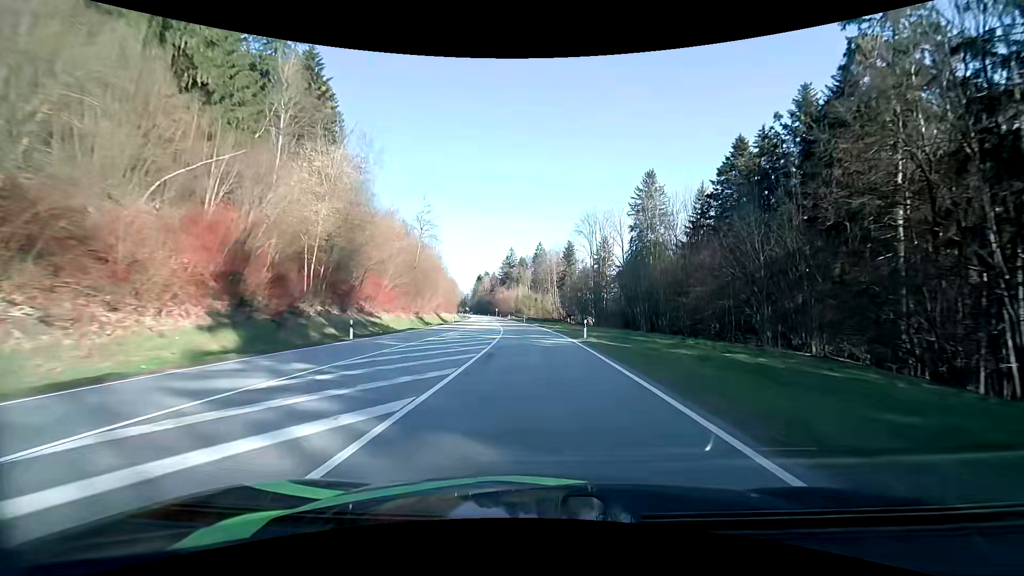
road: primary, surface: asphalt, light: Day
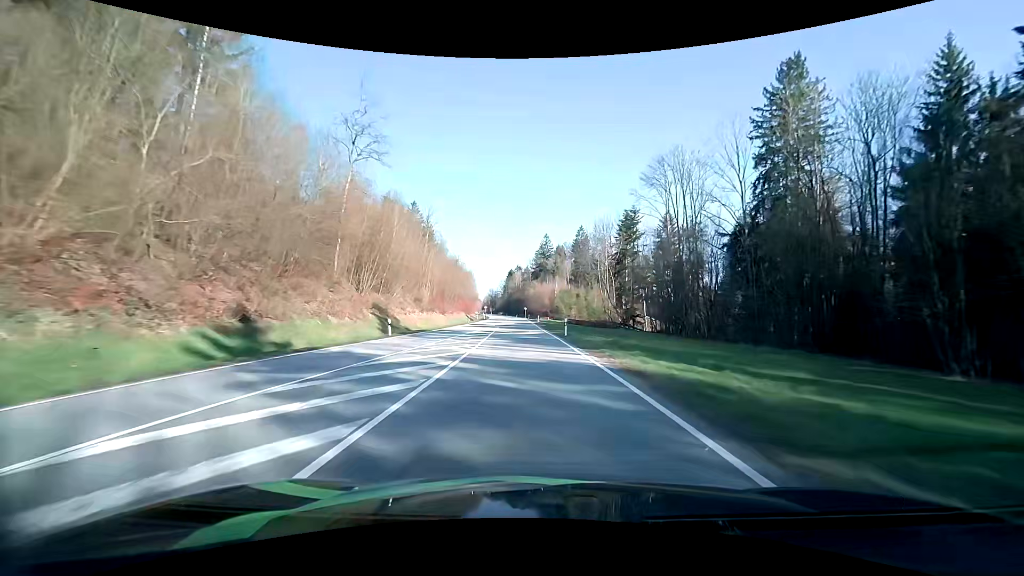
(-1.3, +46.4) m; -4°
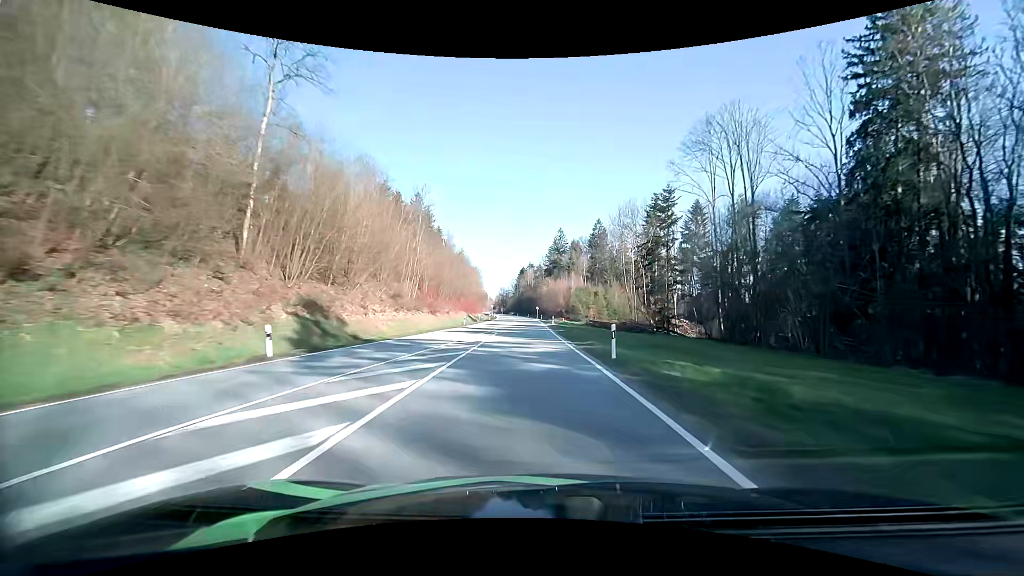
(-0.2, +15.5) m; -2°
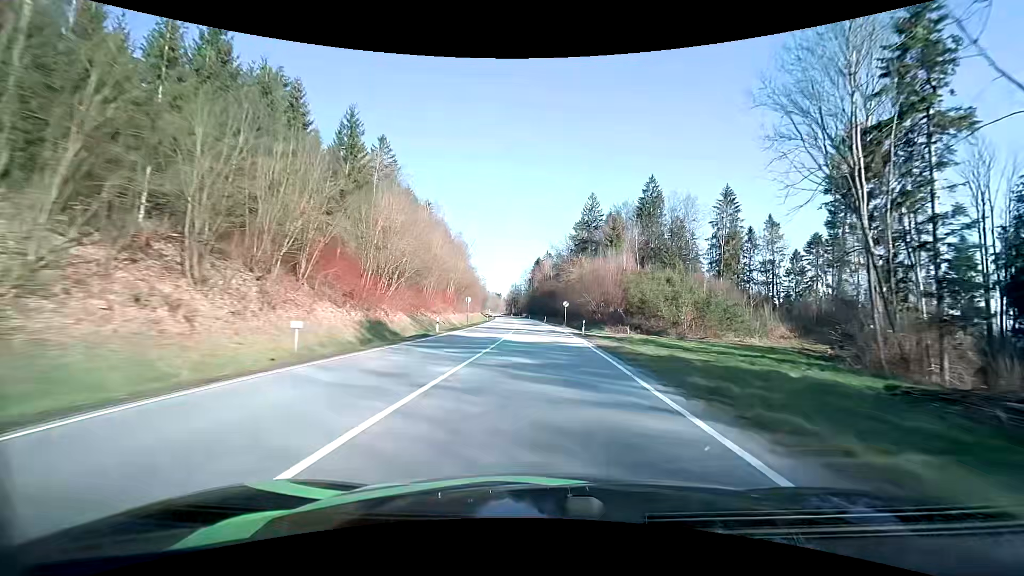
(-1.1, +62.5) m; -2°
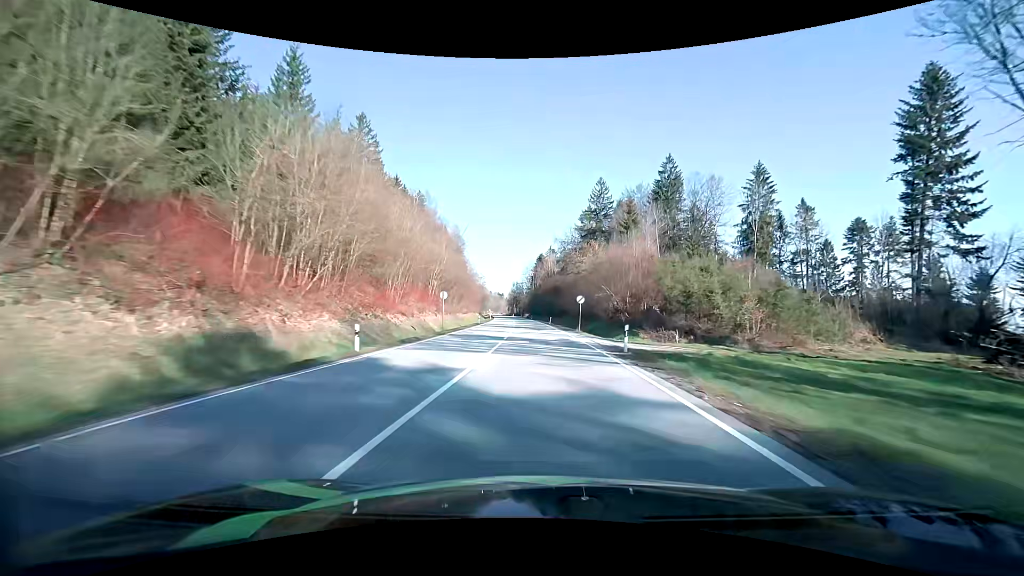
(0.0, +15.7) m; 0°
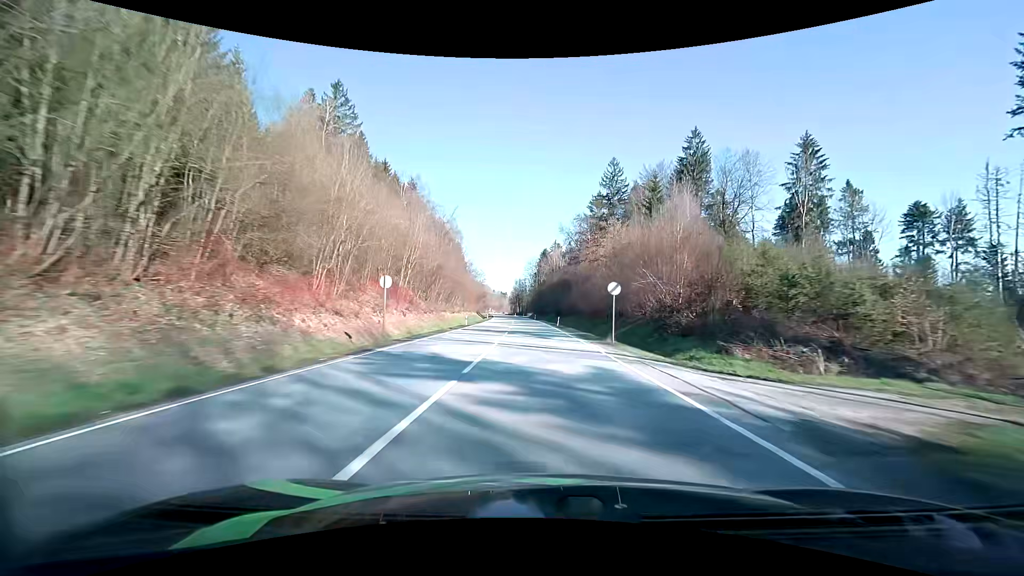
(-0.1, +15.7) m; -1°
